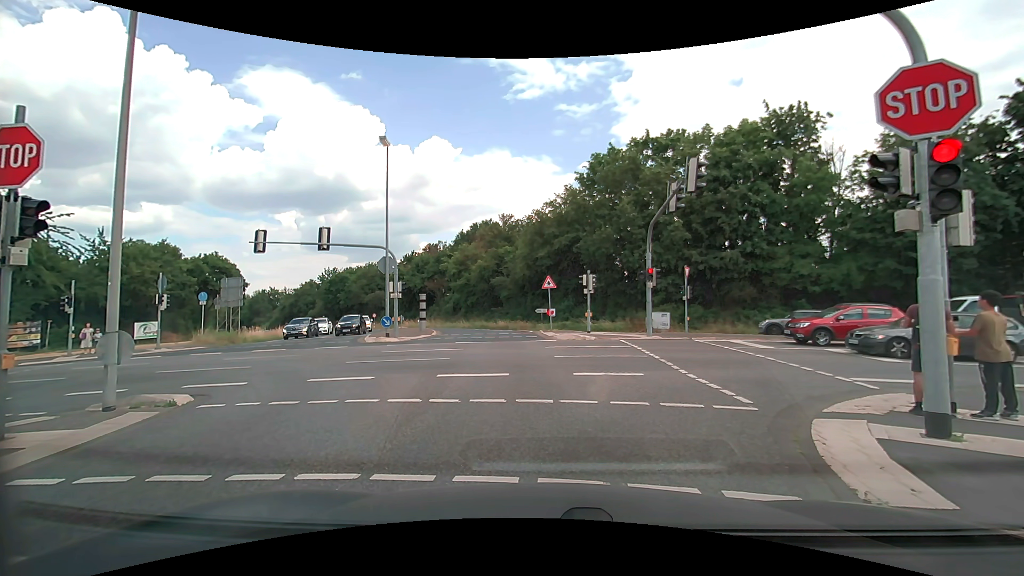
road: secondary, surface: asphalt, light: Day
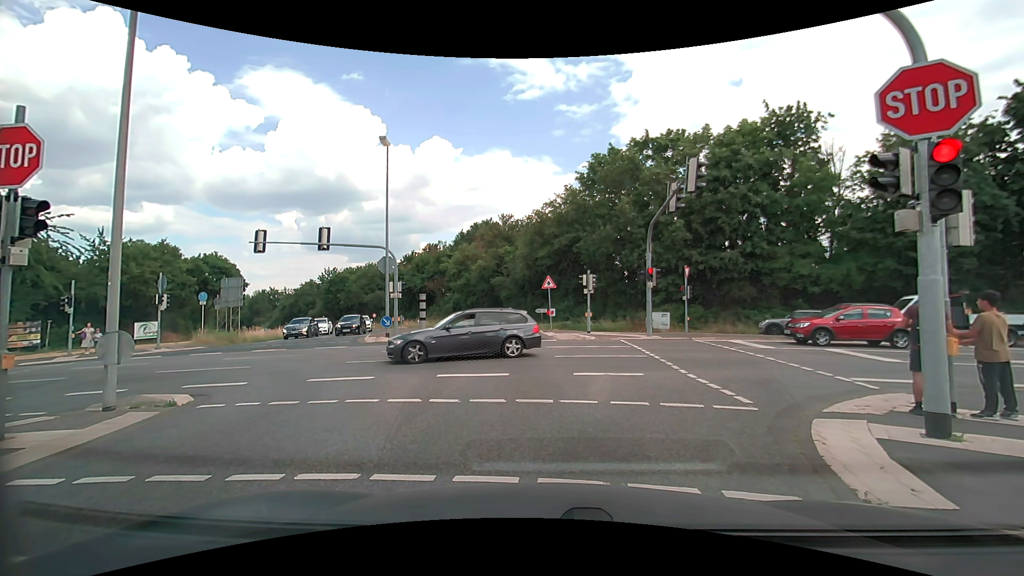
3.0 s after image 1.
(0.0, 0.0) m; 0°
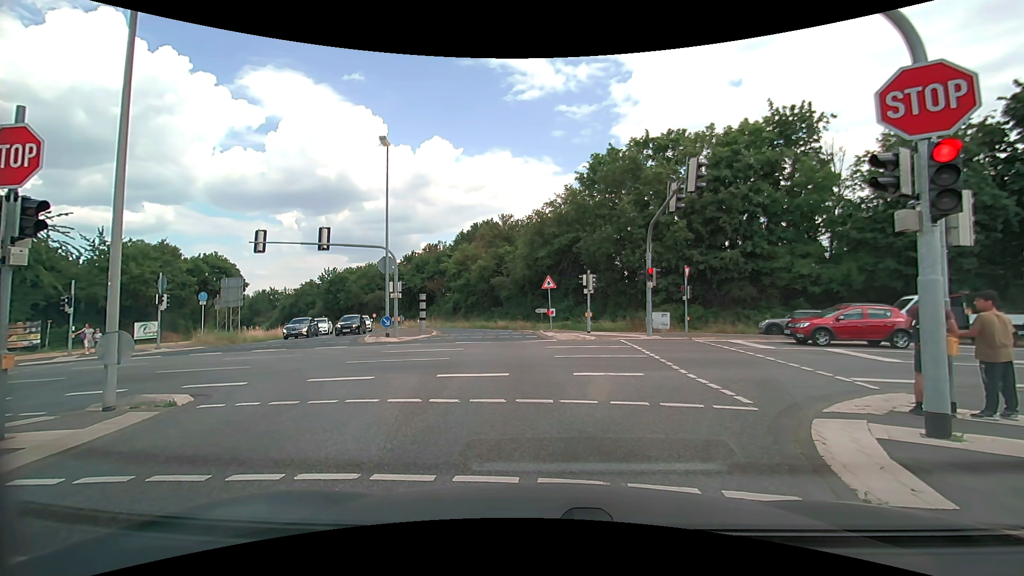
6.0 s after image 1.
(0.0, 0.0) m; 0°
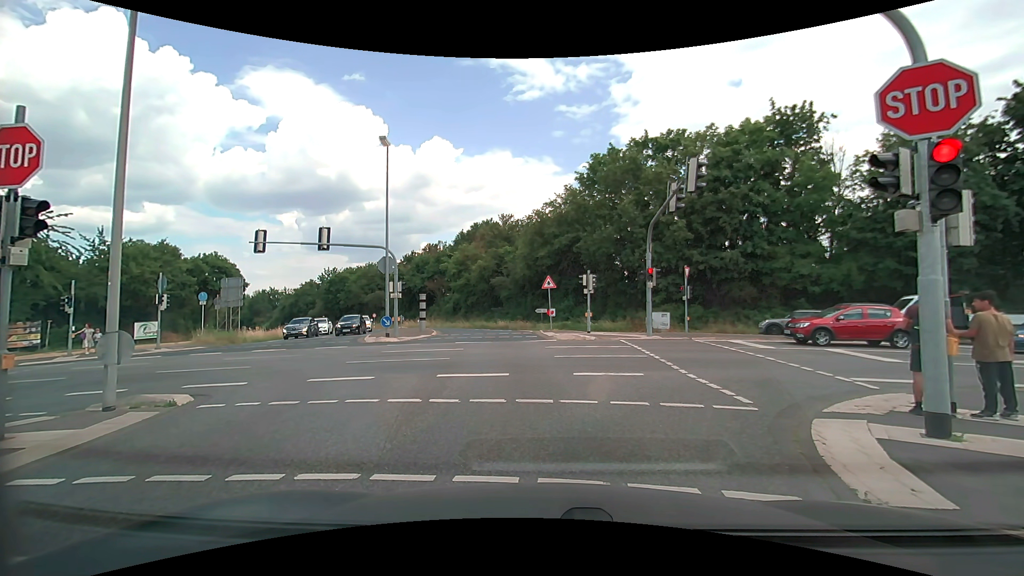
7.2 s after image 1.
(0.0, 0.0) m; 0°
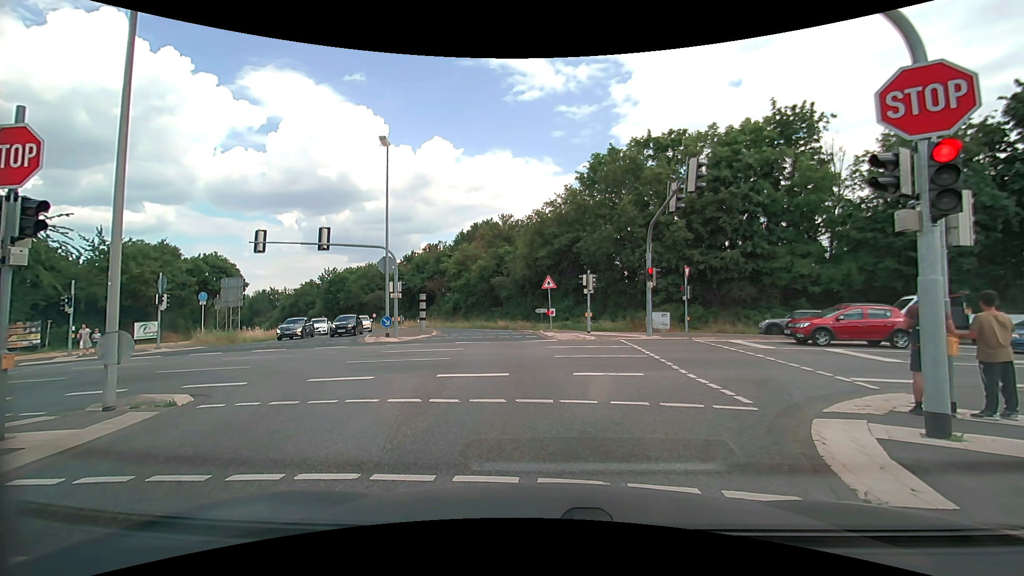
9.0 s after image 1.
(0.0, 0.0) m; 0°
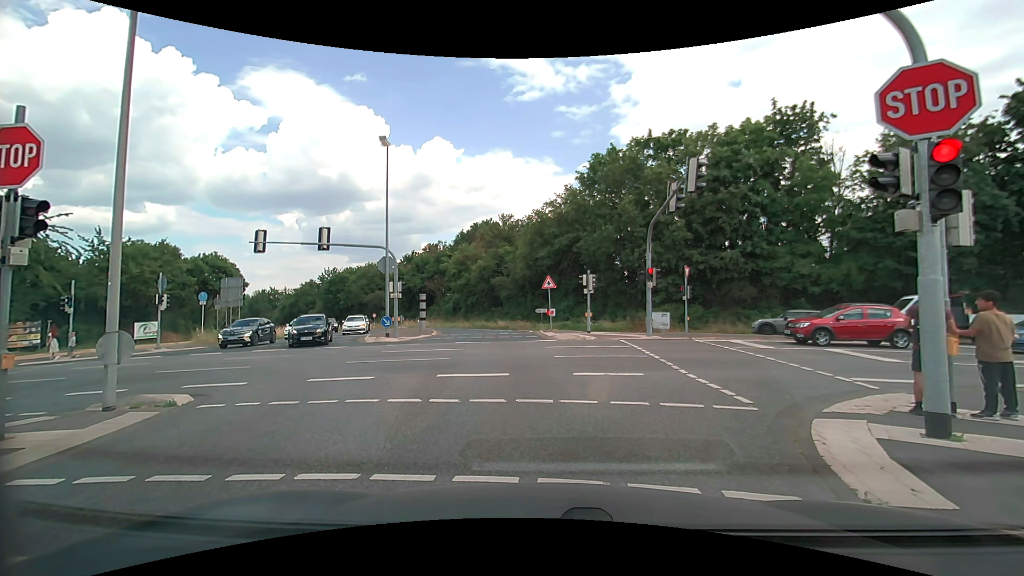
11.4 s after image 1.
(0.0, 0.0) m; 0°
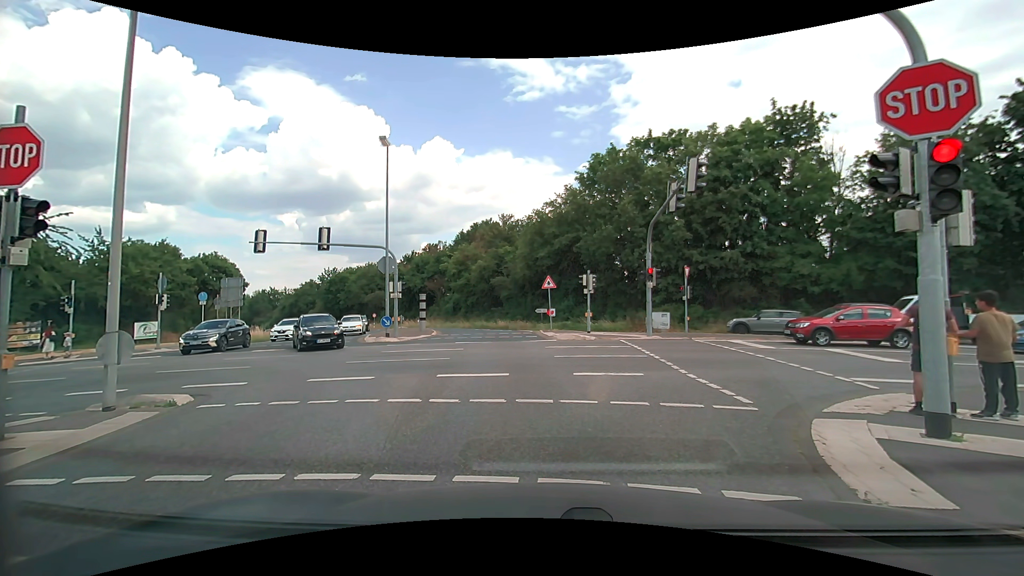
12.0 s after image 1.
(0.0, 0.0) m; 0°
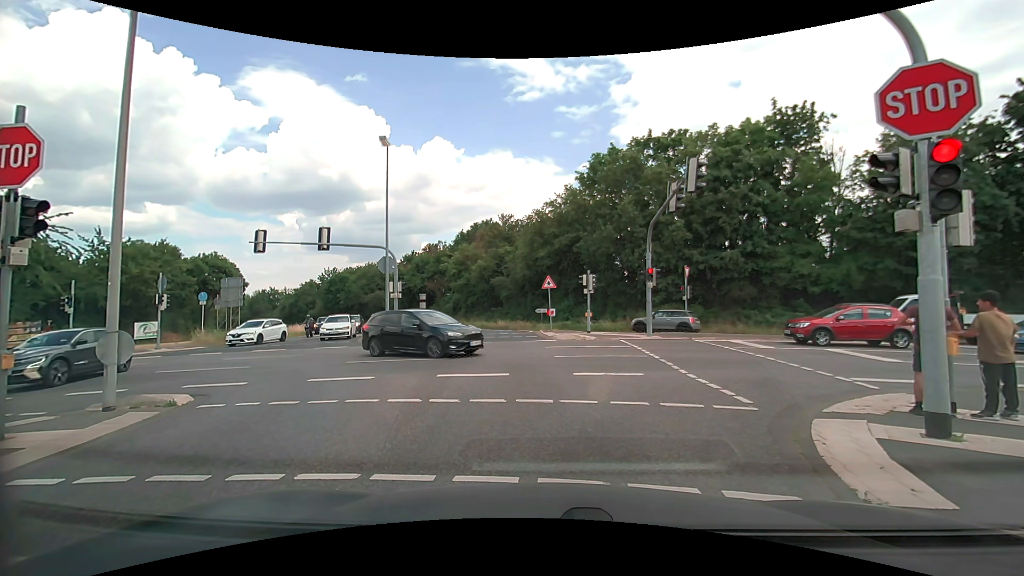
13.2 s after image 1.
(0.0, 0.0) m; 0°
(-1, +10) (-2, +20) (-4, +30) (-7, +39) (-10, +49) (-15, +57) (-21, +66) (-26, +74) (-32, +82) (-39, +90) m
